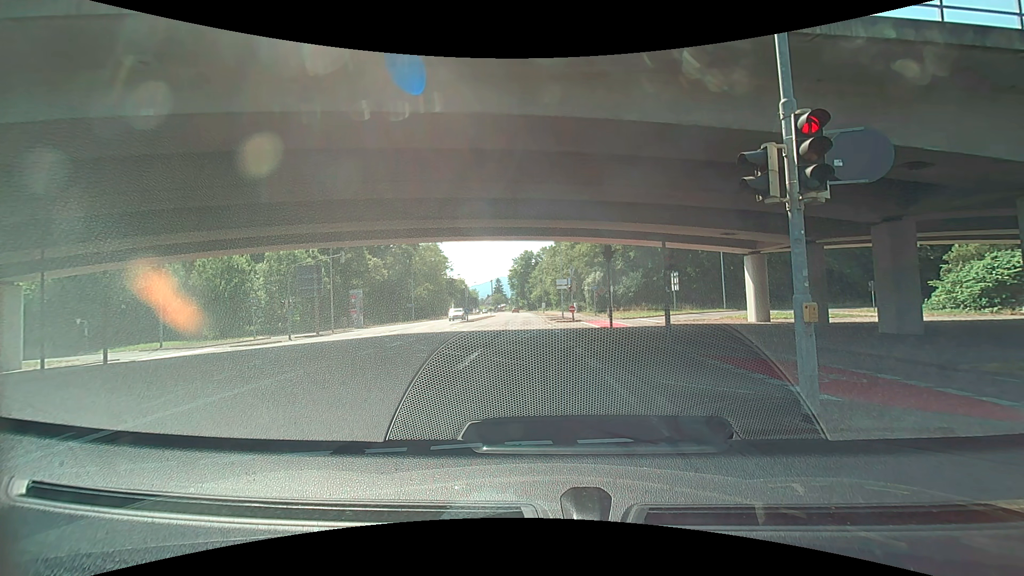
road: secondary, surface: asphalt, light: Day
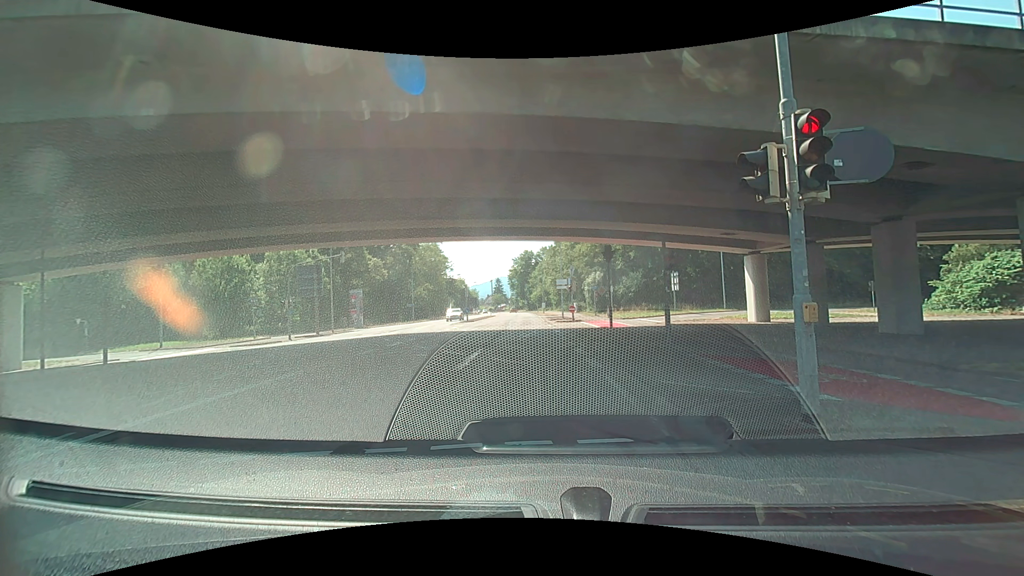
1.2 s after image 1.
(0.0, 0.0) m; 0°
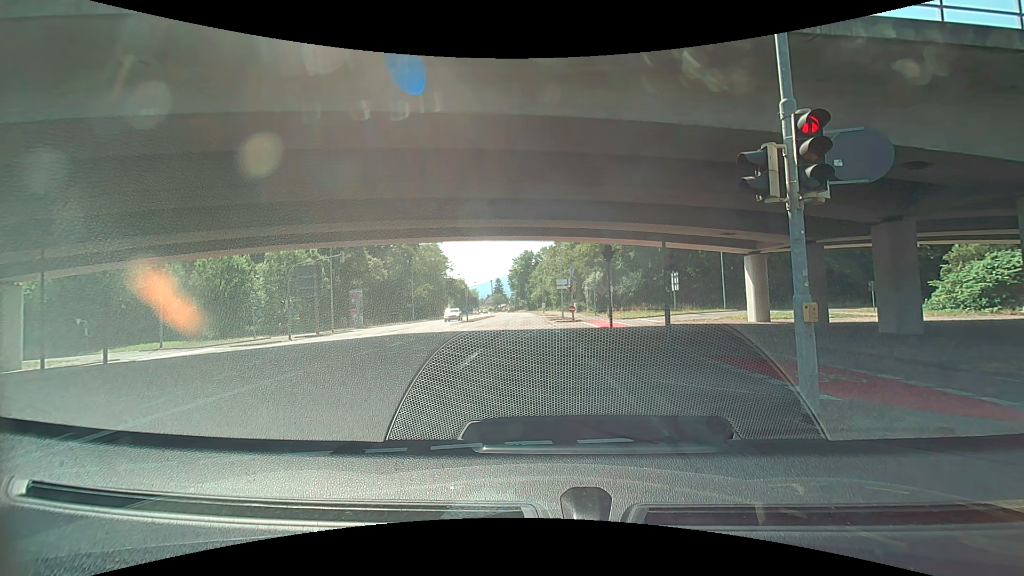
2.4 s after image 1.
(0.0, 0.0) m; 0°
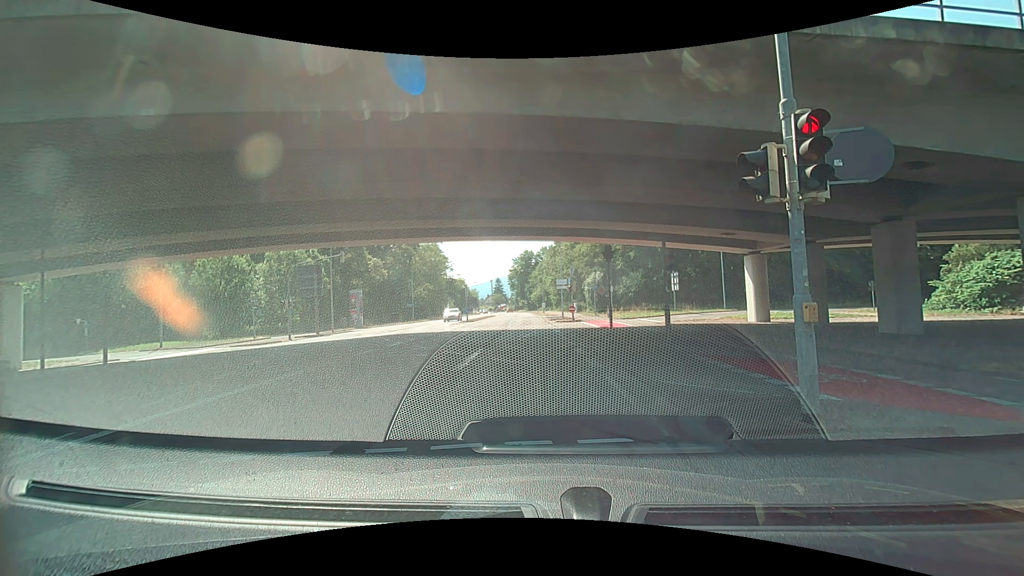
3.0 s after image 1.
(0.0, 0.0) m; 0°
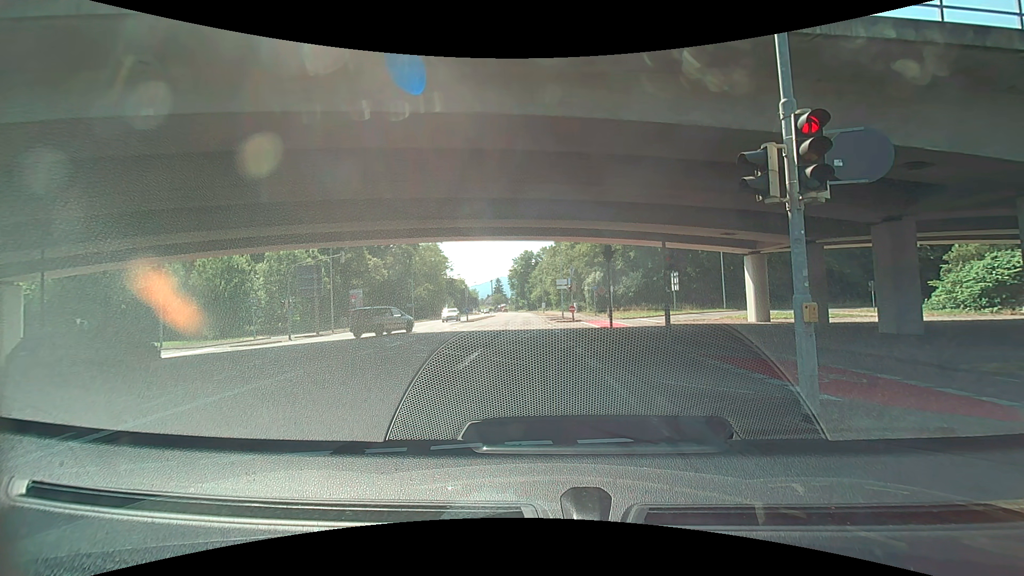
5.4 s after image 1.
(0.0, 0.0) m; 0°
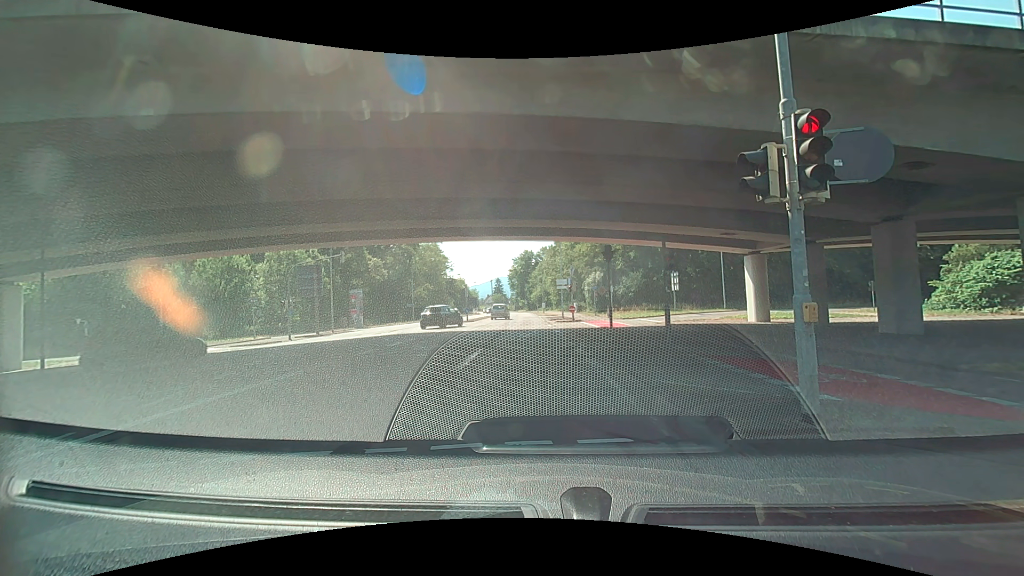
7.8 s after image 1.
(0.0, 0.0) m; 0°
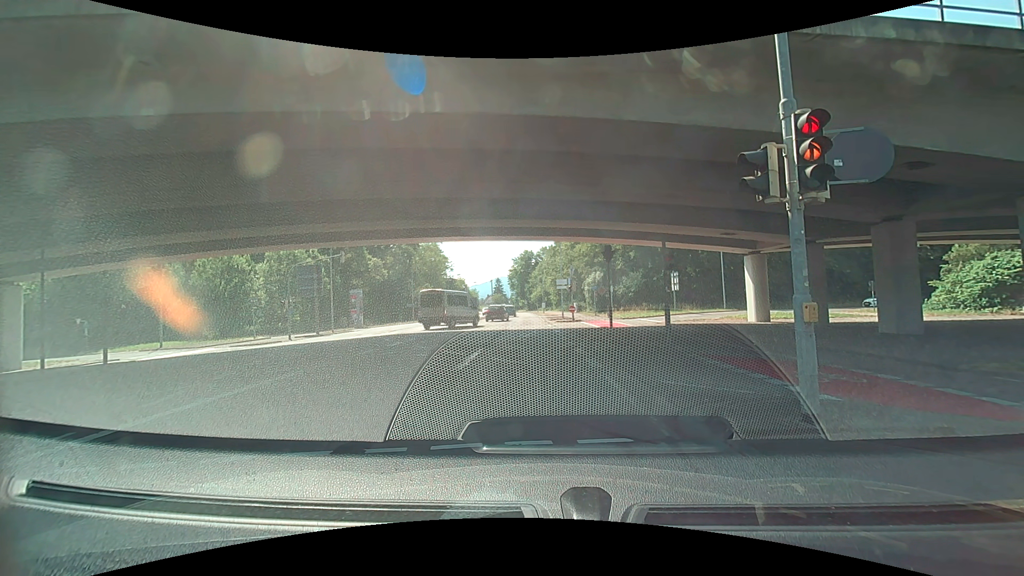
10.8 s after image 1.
(0.0, 0.0) m; 0°
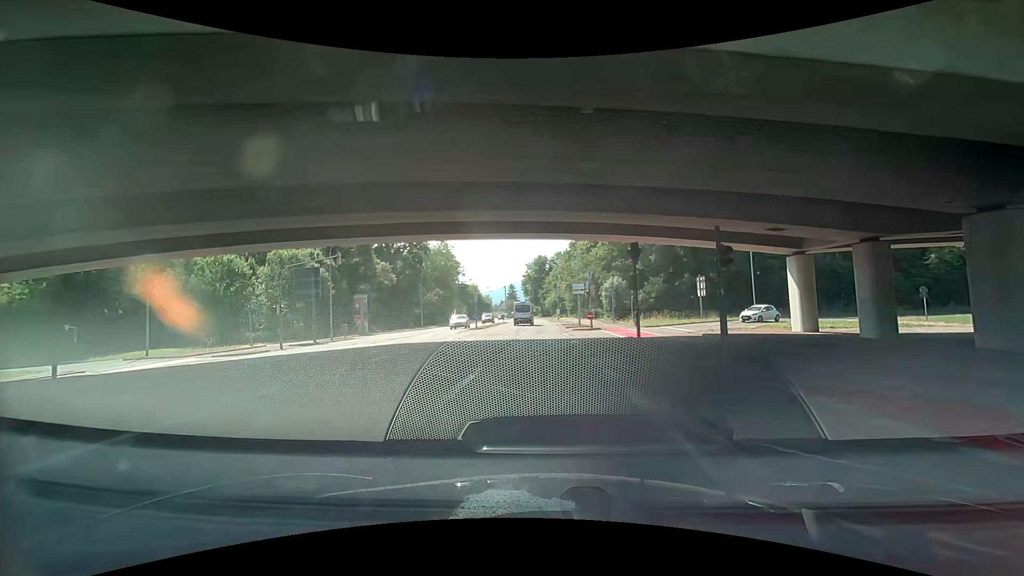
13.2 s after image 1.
(-0.1, +3.9) m; -3°
(0, +10) (0, +20) (-1, +30) (-1, +40) (-1, +50) (-1, +60) (-1, +70) (-1, +80) (-2, +90) (-2, +100) m
